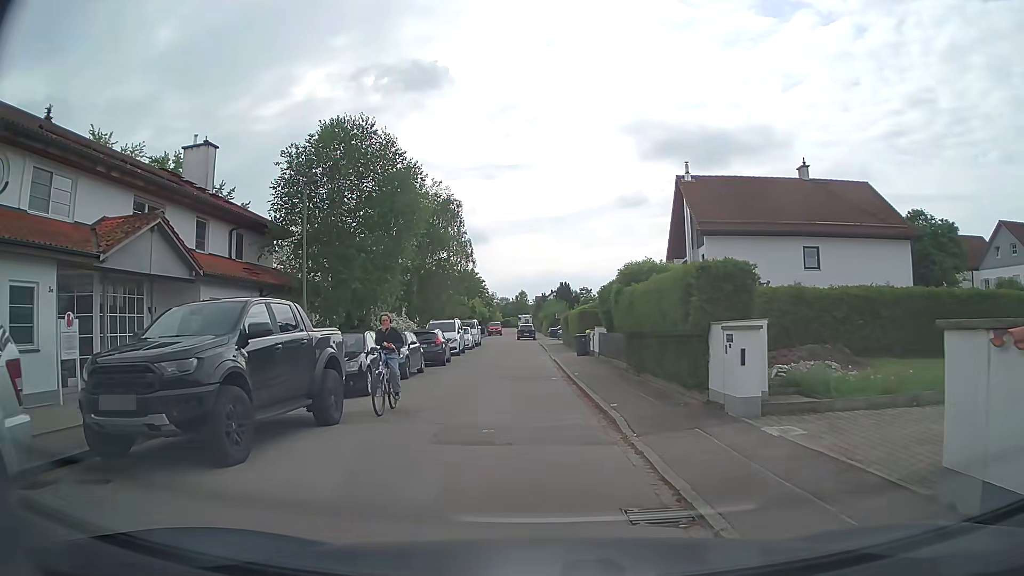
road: residential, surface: asphalt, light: Day
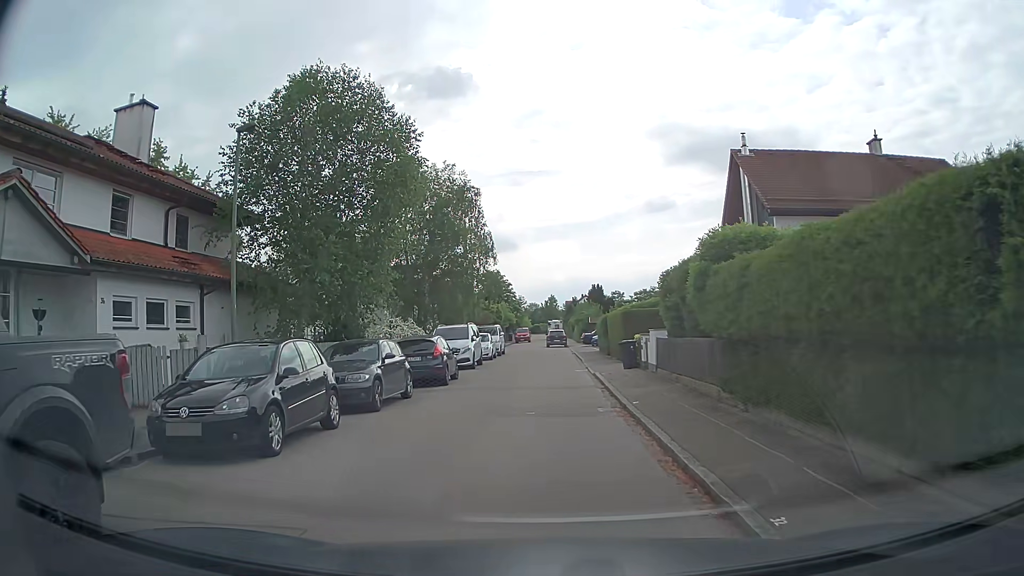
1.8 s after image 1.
(-0.1, +6.9) m; -1°
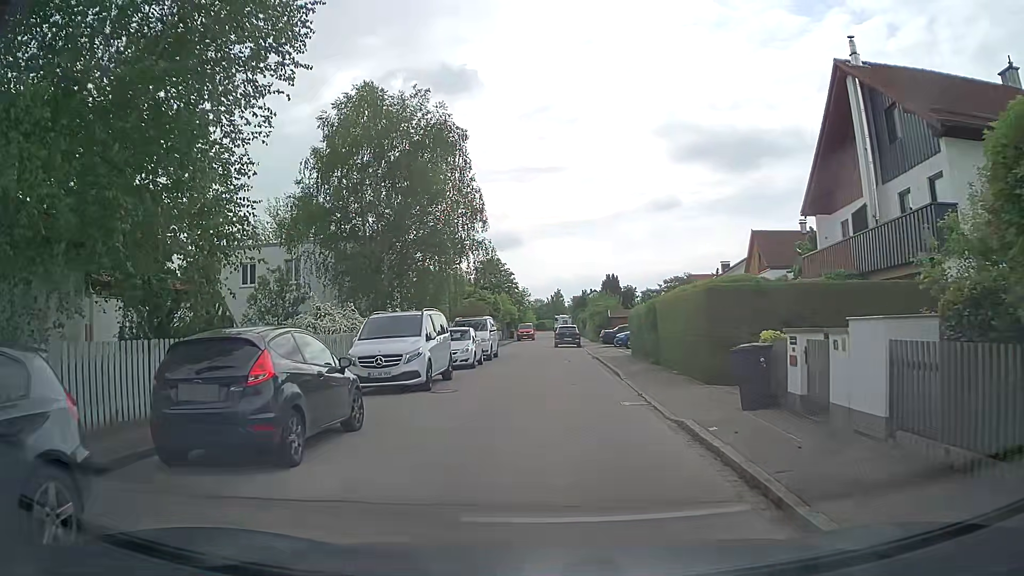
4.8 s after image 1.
(-0.5, +12.6) m; -2°
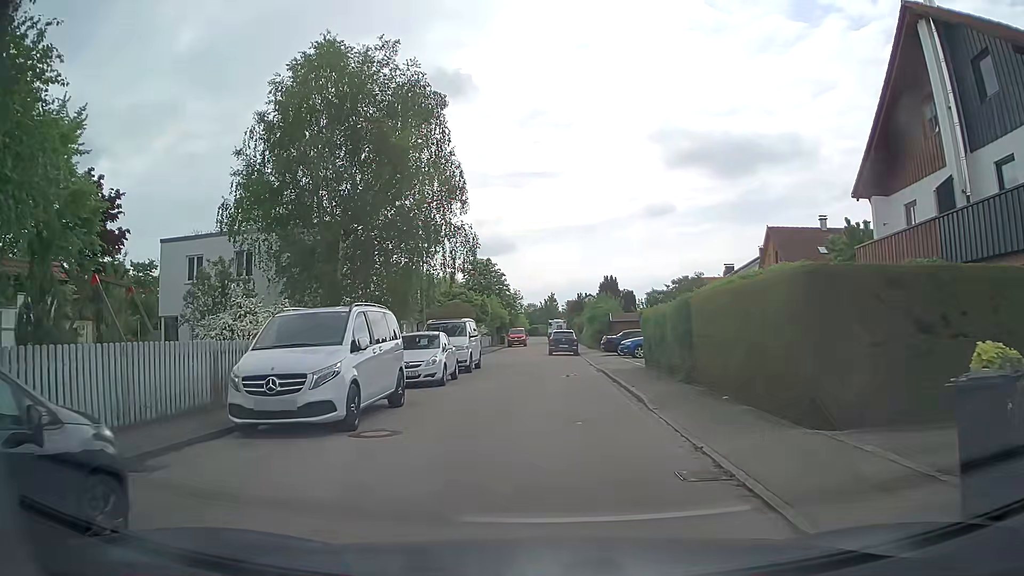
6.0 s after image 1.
(0.0, +5.8) m; 0°
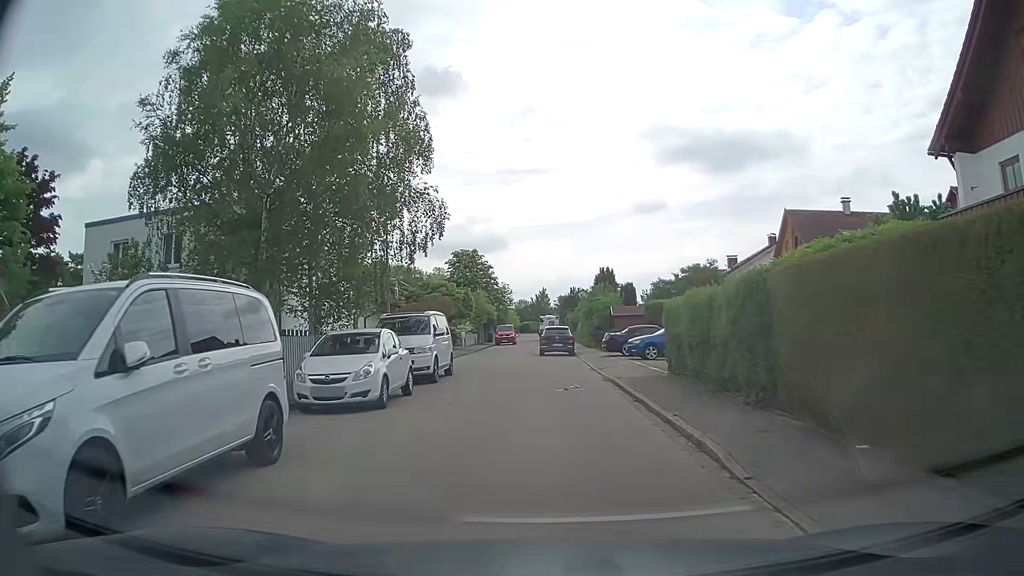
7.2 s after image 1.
(+0.1, +6.0) m; +2°
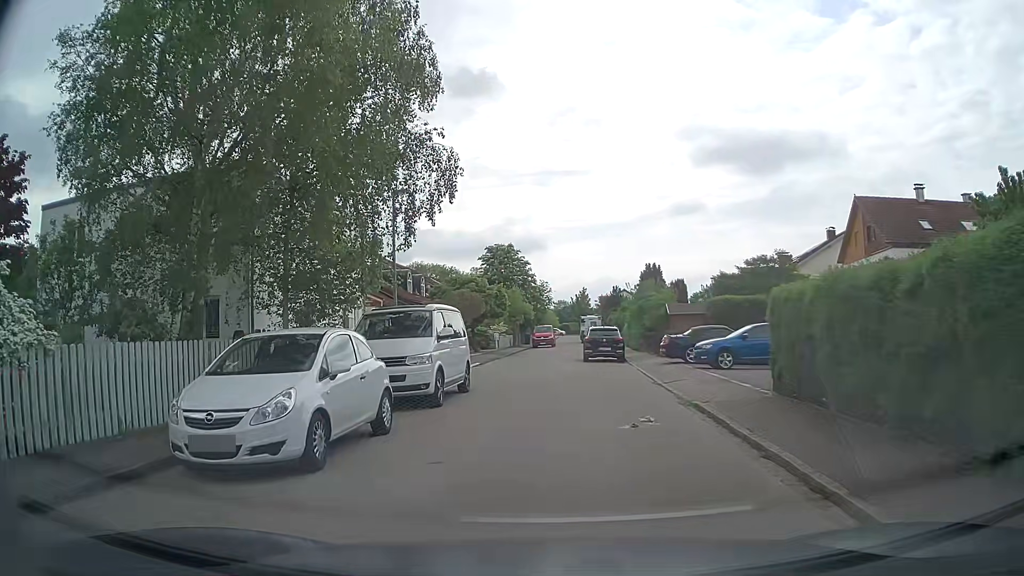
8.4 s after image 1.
(-0.2, +5.5) m; -4°
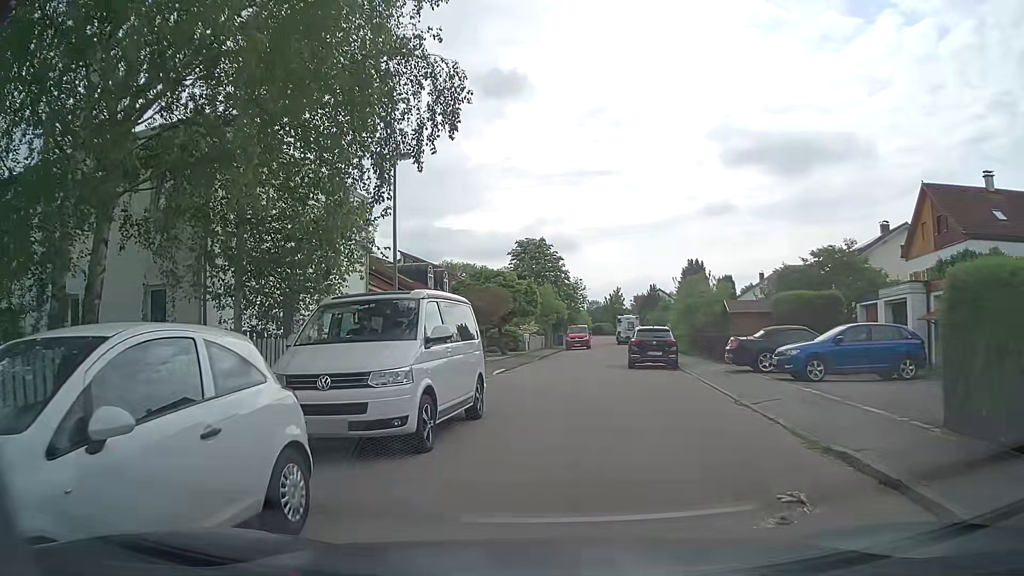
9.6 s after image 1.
(-0.1, +4.7) m; -3°
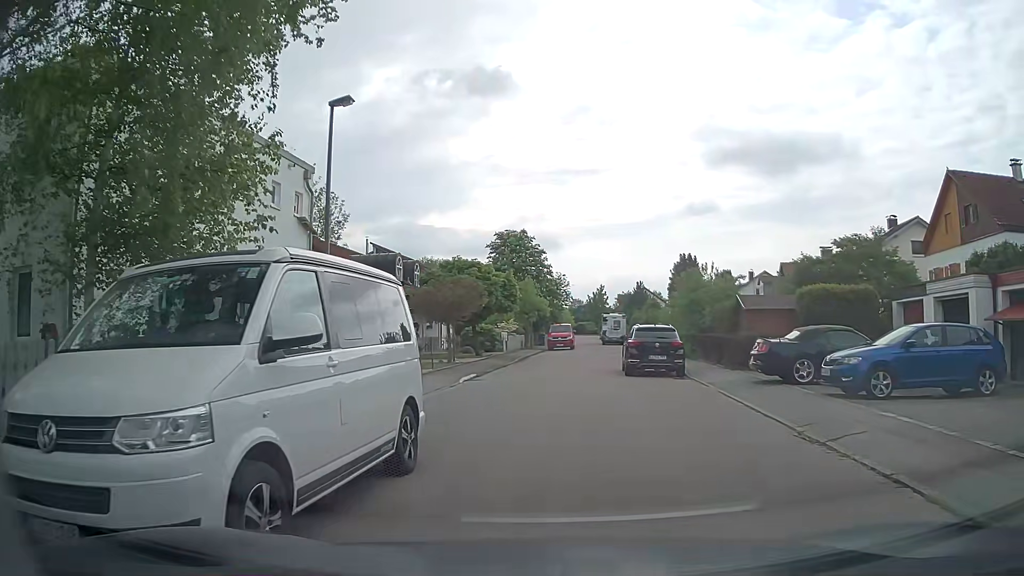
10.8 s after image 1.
(0.0, +4.3) m; +2°
(+1, +10) (+1, +20) (+2, +30) (+4, +40) (+5, +50) (+4, +60) (+4, +70) (+5, +80) (+6, +89) (+7, +99) m
